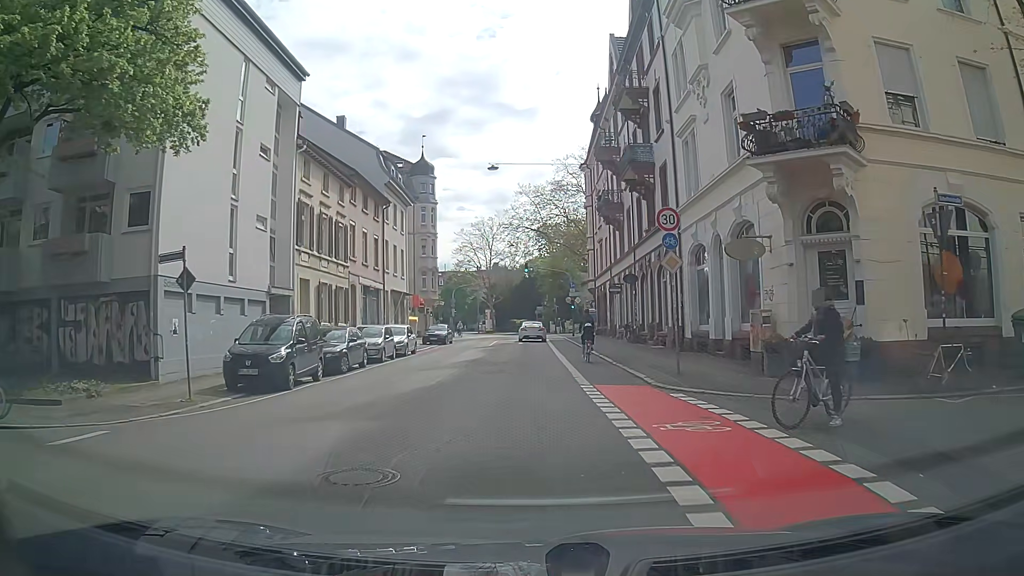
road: tertiary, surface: asphalt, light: Day
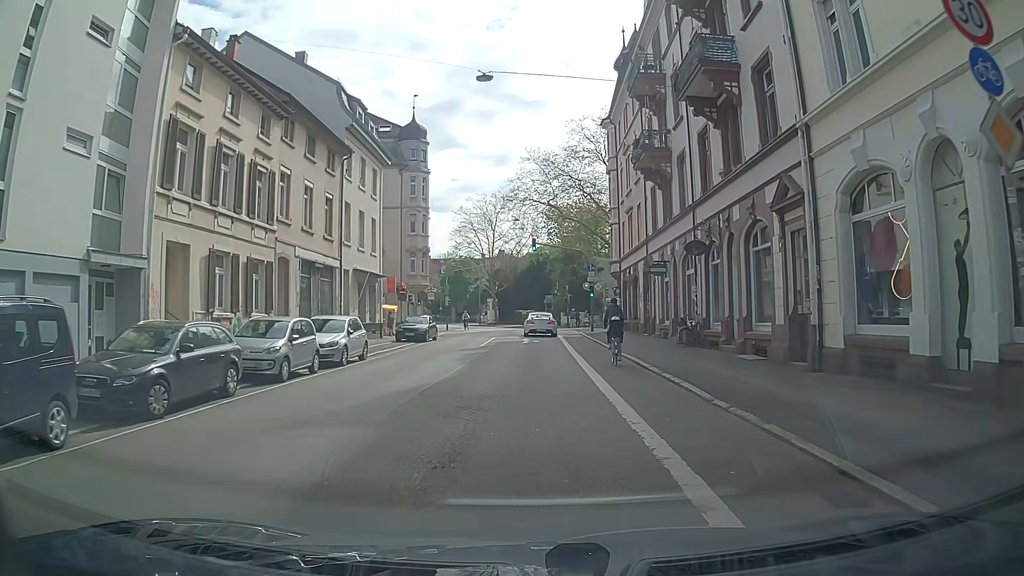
(+0.2, +11.7) m; +1°
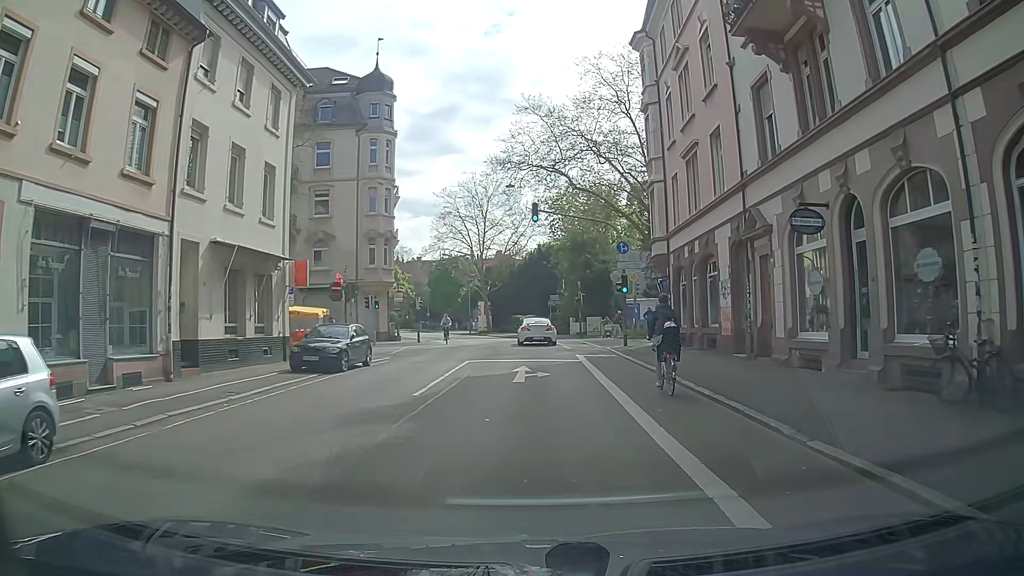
(-0.3, +16.4) m; -3°
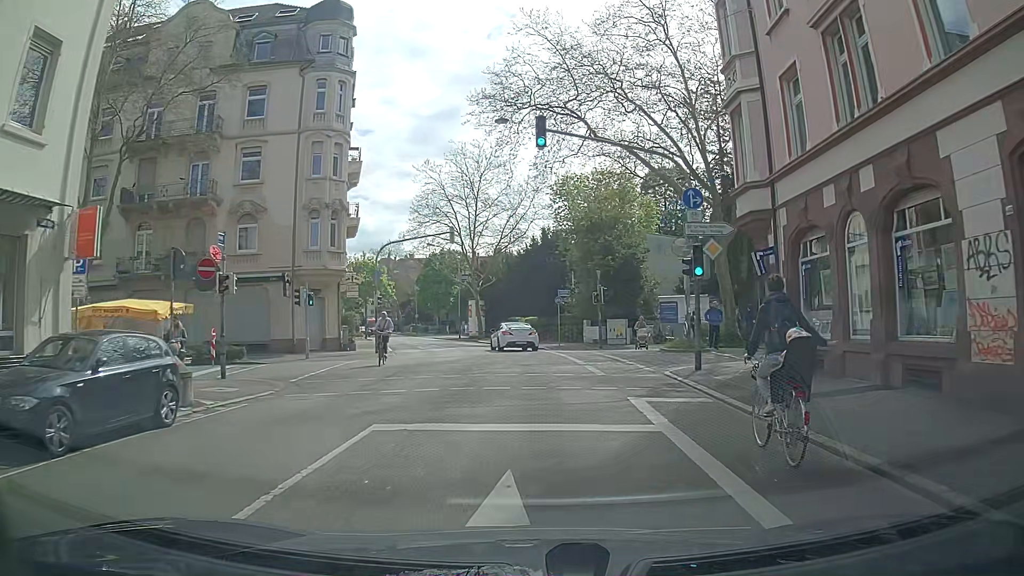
(+0.4, +13.3) m; +2°
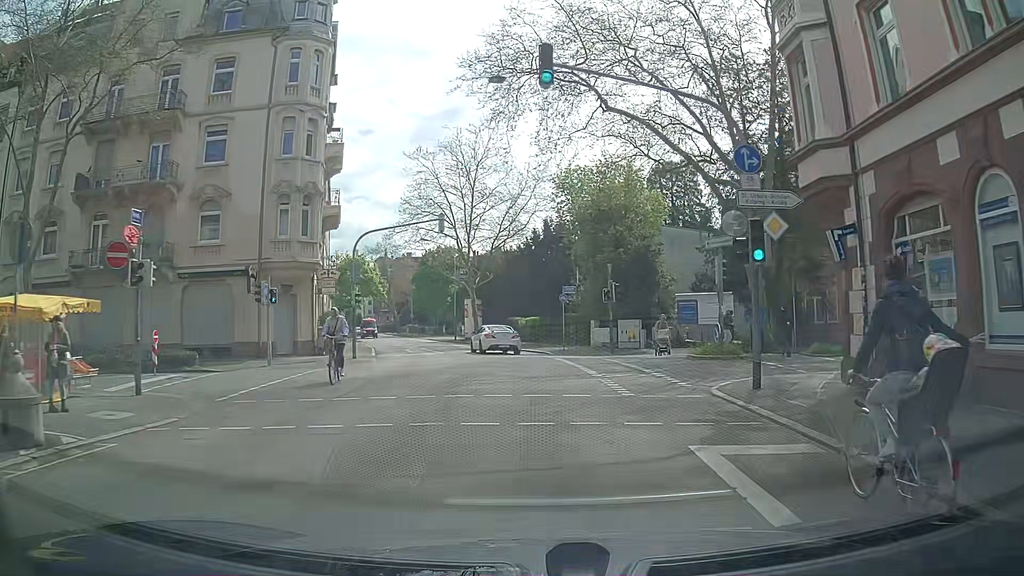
(0.0, +4.6) m; 0°
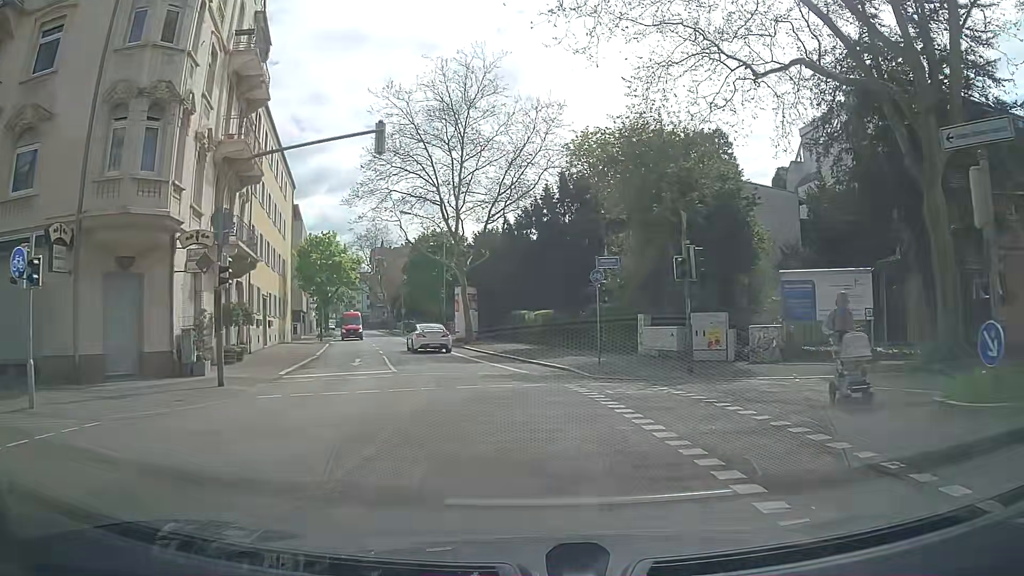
(0.0, +14.0) m; 0°
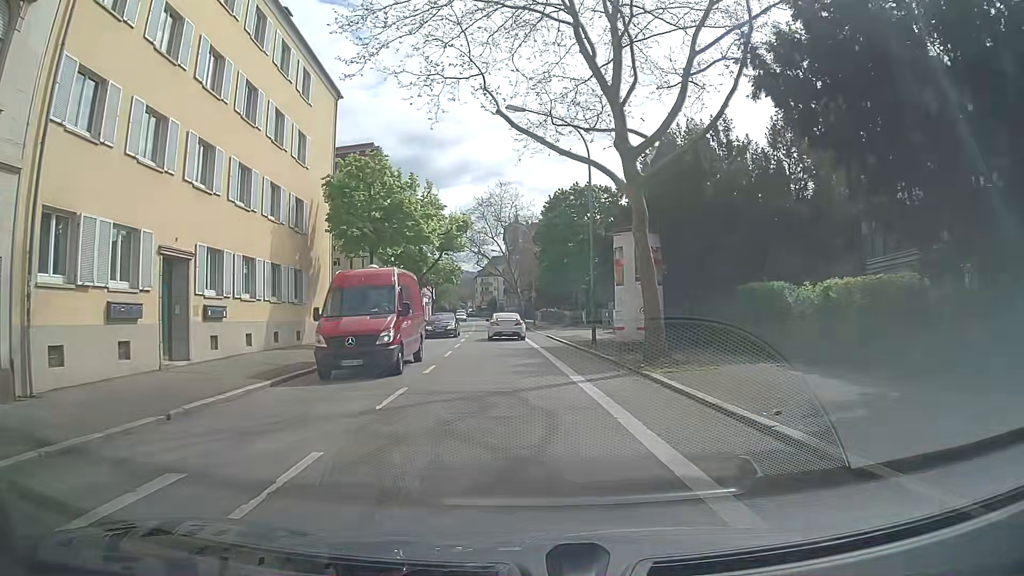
(-2.7, +23.4) m; -12°
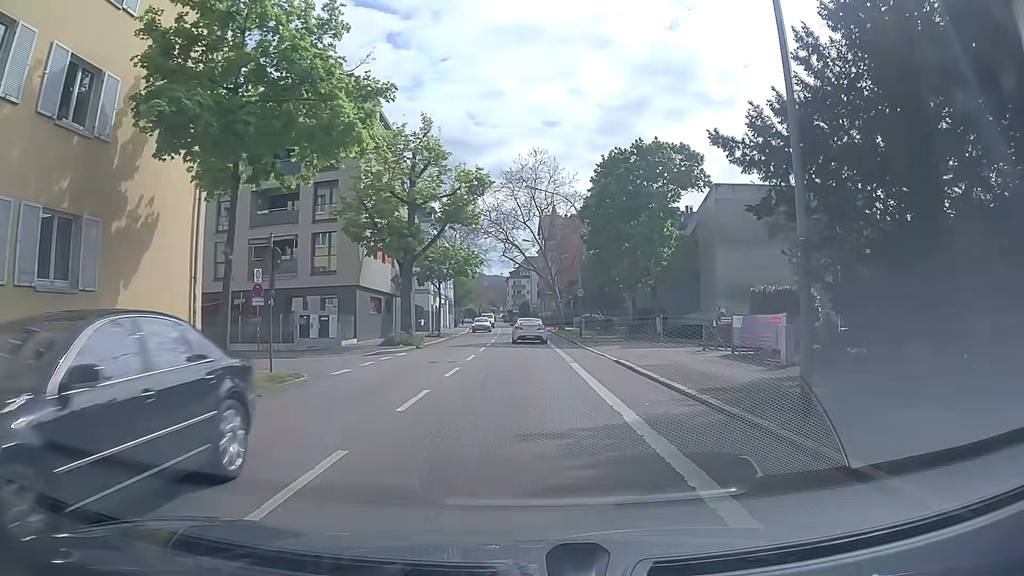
(-0.7, +18.0) m; -1°
(-1, +10) (-1, +20) (-2, +30) (-2, +40) (-3, +50) (-3, +60) (-4, +70) (-5, +80) (-6, +90) (-7, +100) m
